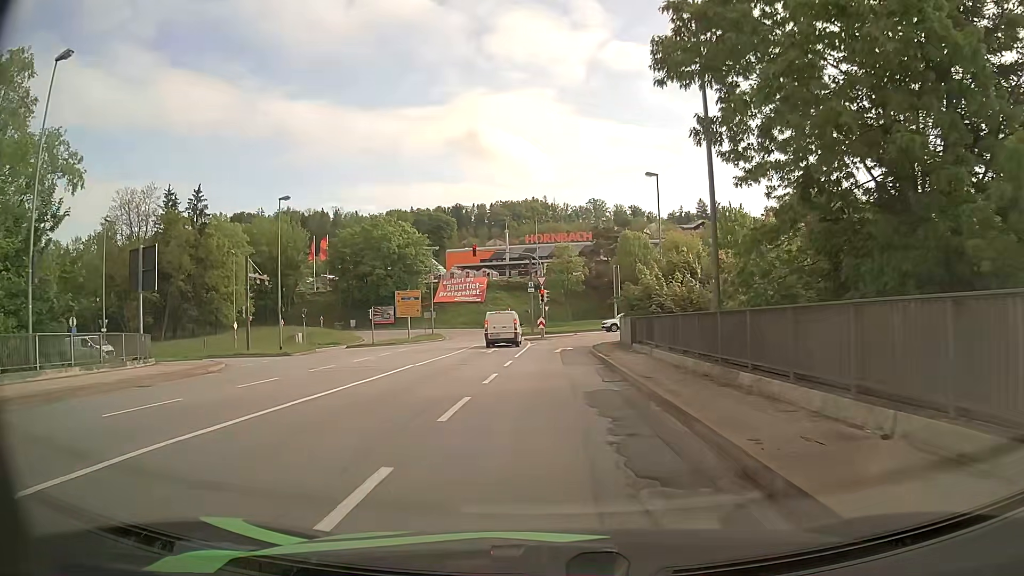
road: primary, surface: asphalt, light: Day
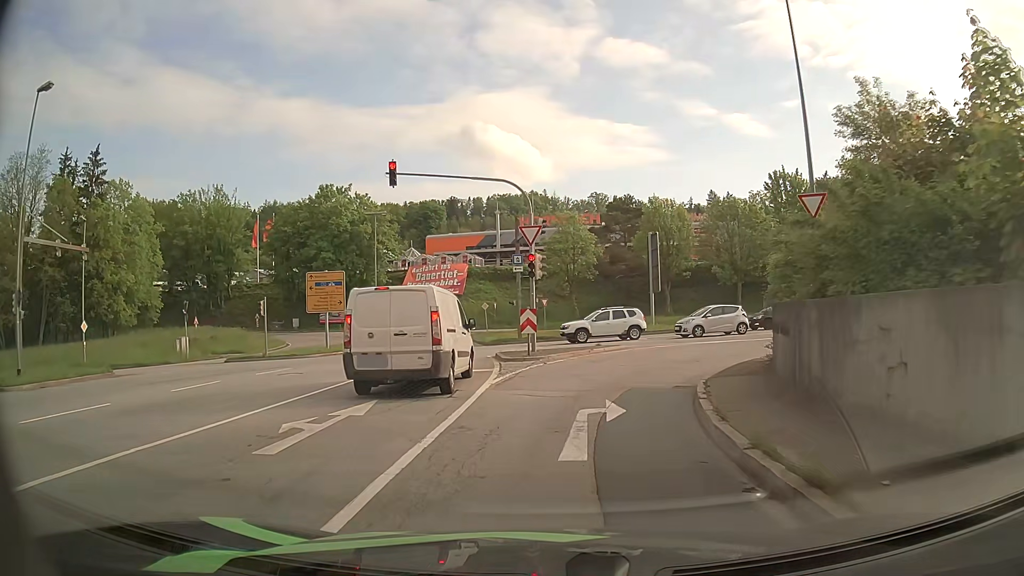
(0.0, +24.8) m; 0°
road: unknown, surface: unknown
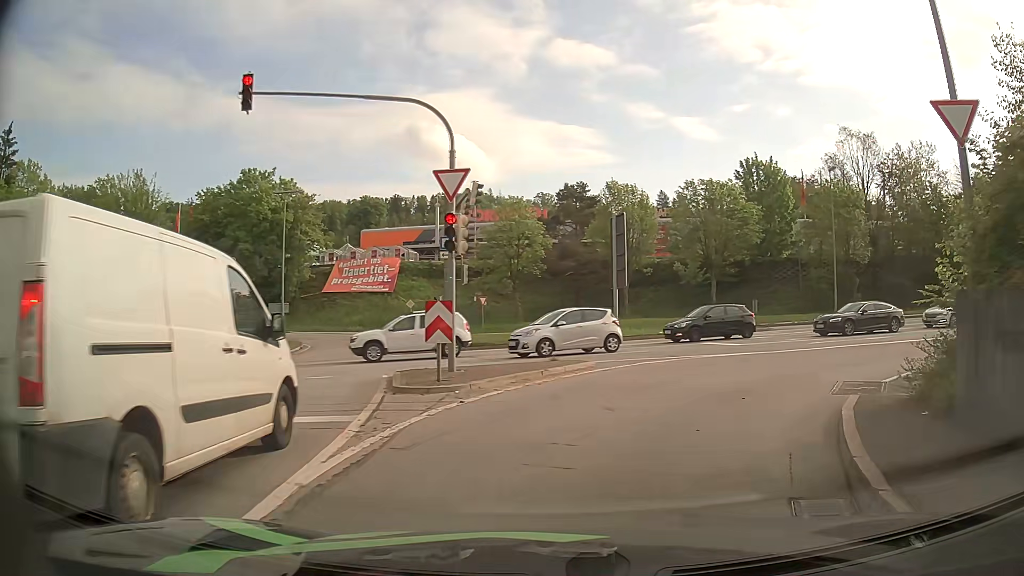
(+0.2, +8.7) m; +5°
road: primary_link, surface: asphalt
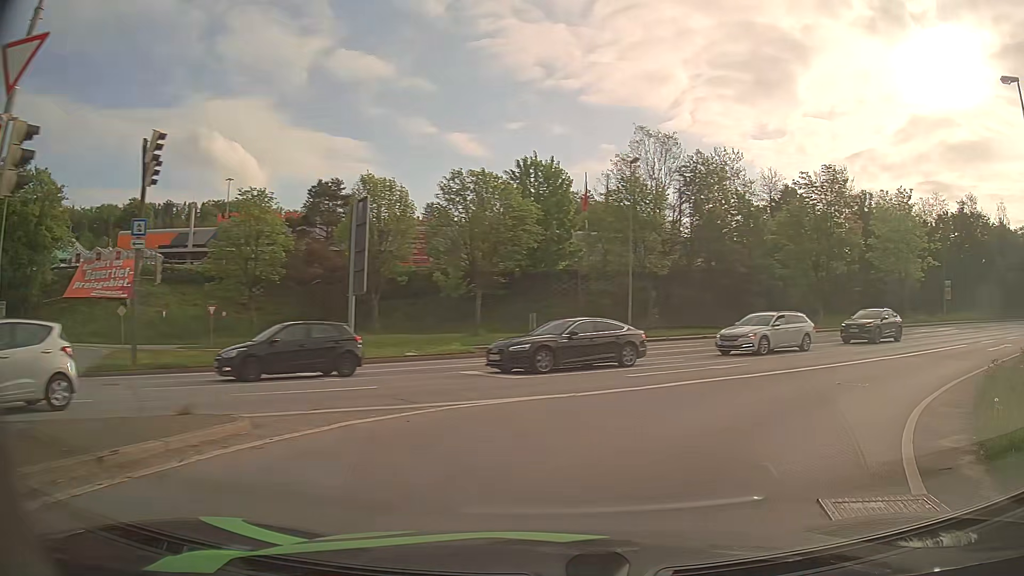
(+1.2, +8.0) m; +21°
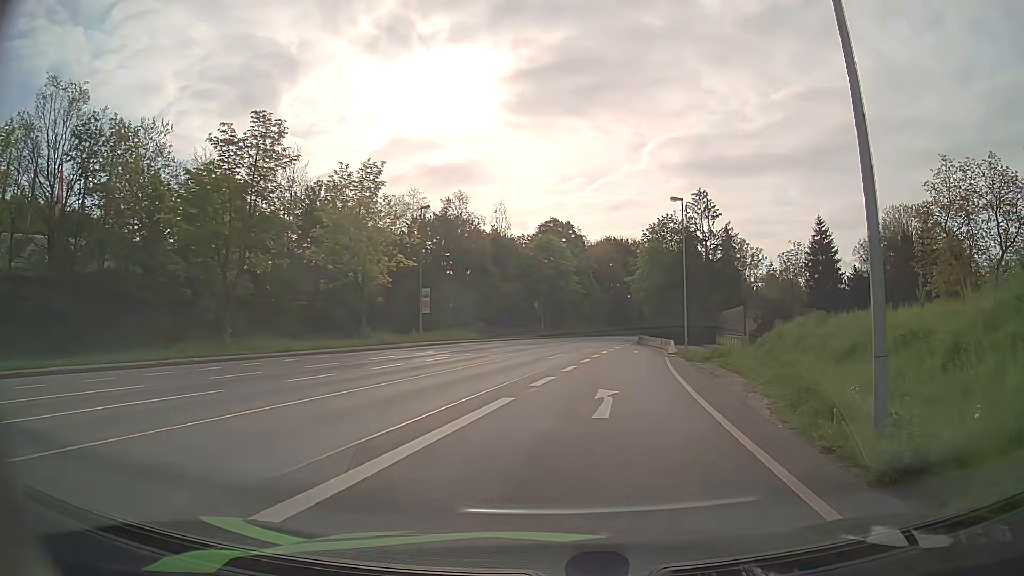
(+8.3, +16.1) m; +45°
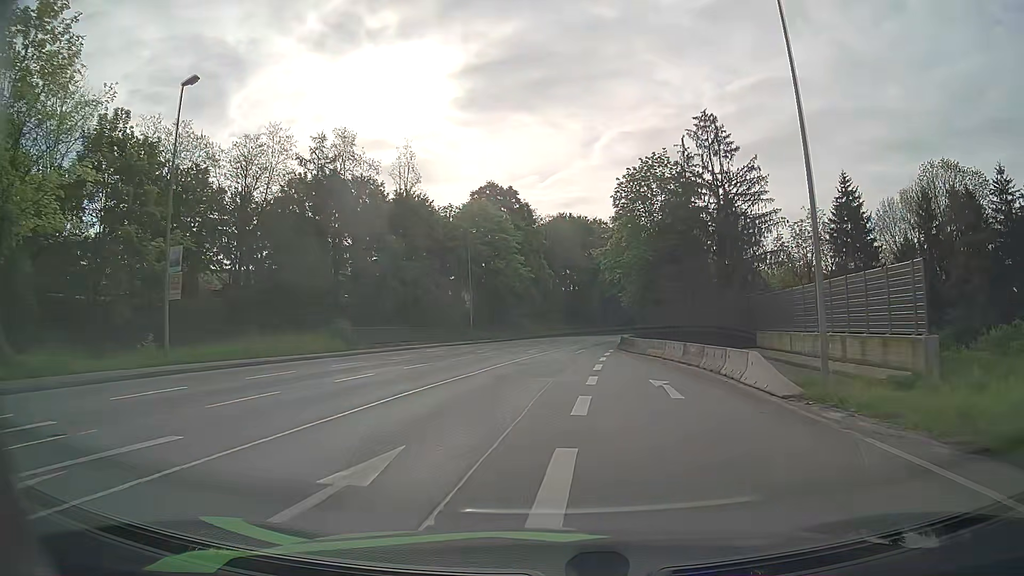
(+1.9, +30.0) m; +4°
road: primary
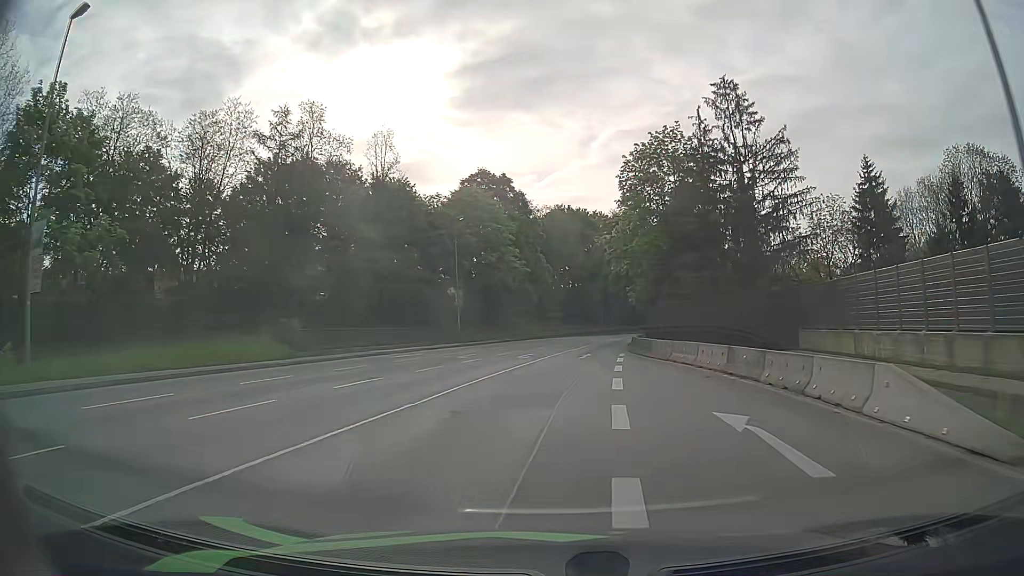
(0.0, +7.6) m; 0°
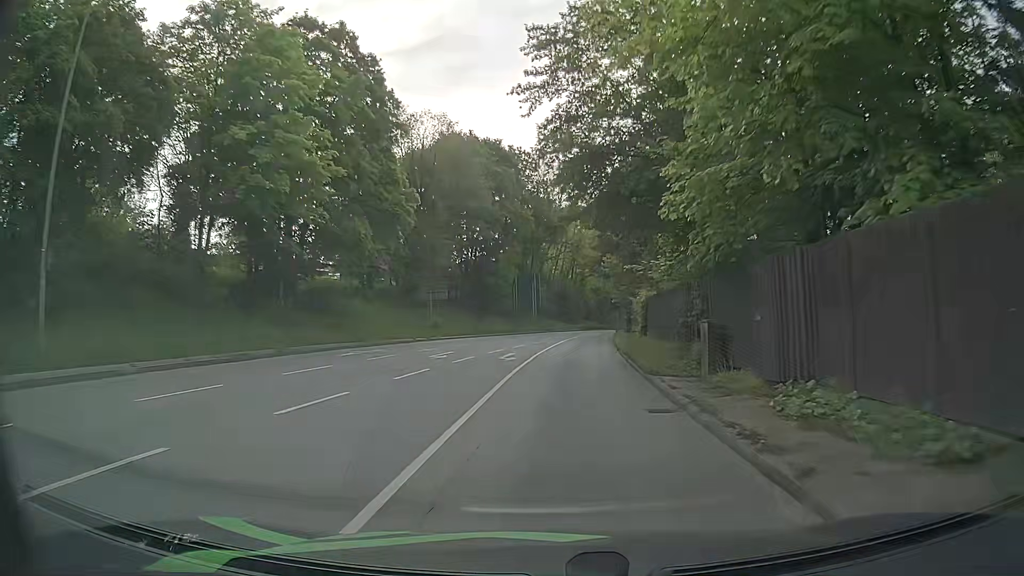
(+2.5, +41.8) m; +7°
(0, +10) (0, +20) (+1, +30) (+2, +40) (+3, +50) (+4, +60) (+6, +70) (+8, +79) (+11, +89) (+14, +99) m
